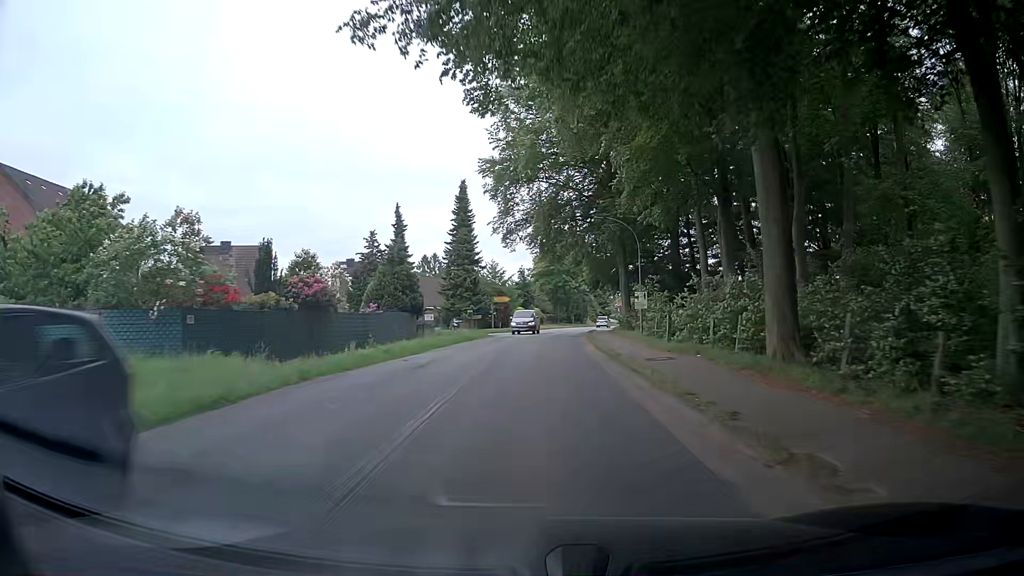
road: tertiary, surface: asphalt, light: Day
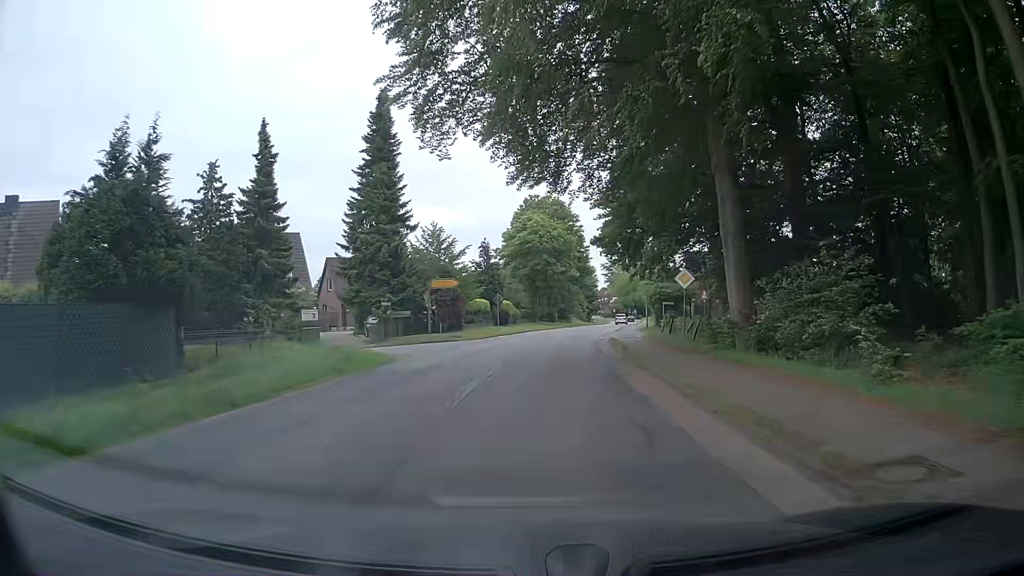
(+0.6, +30.9) m; +2°
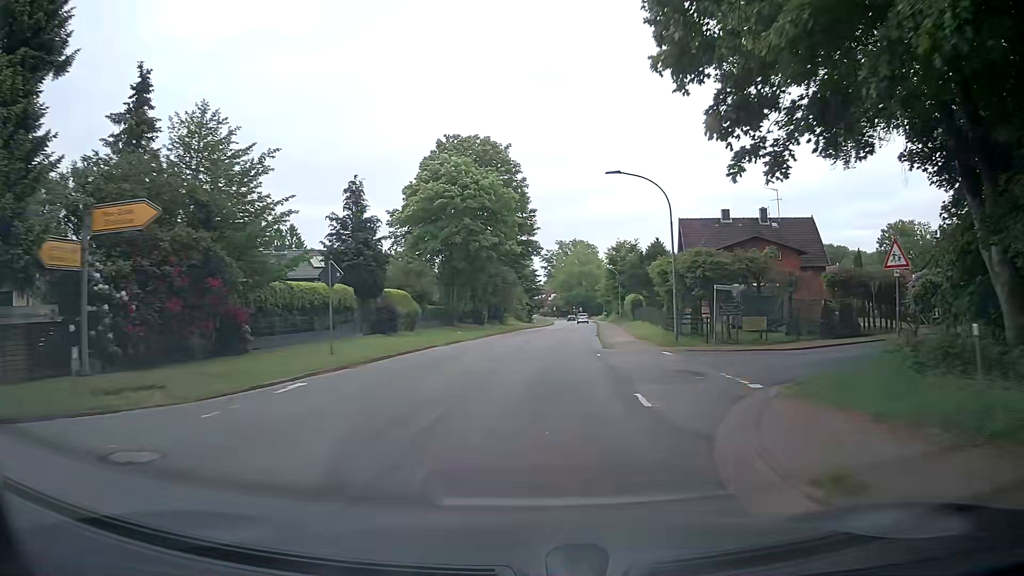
(+1.2, +30.3) m; +5°
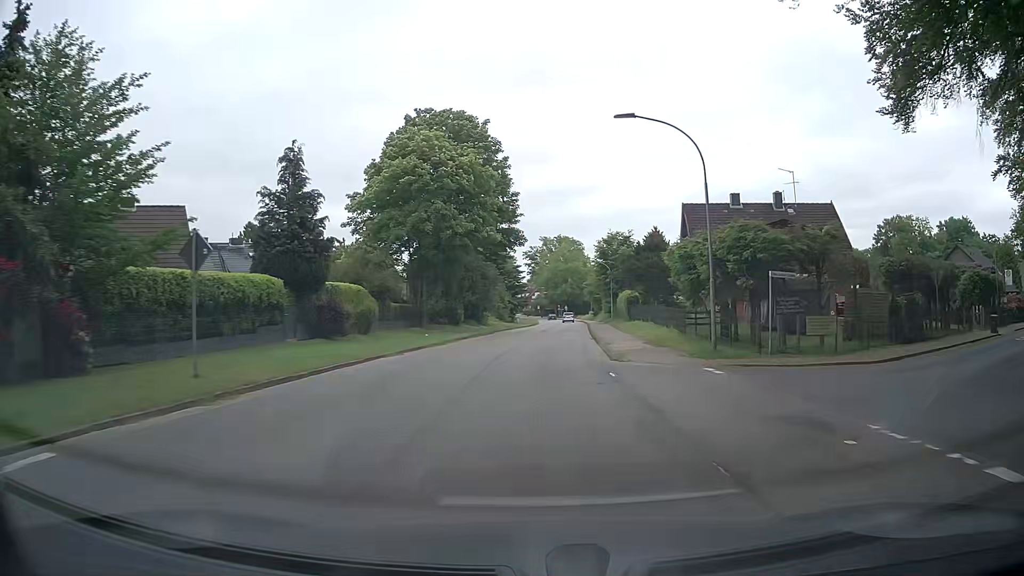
(+0.1, +7.7) m; +2°
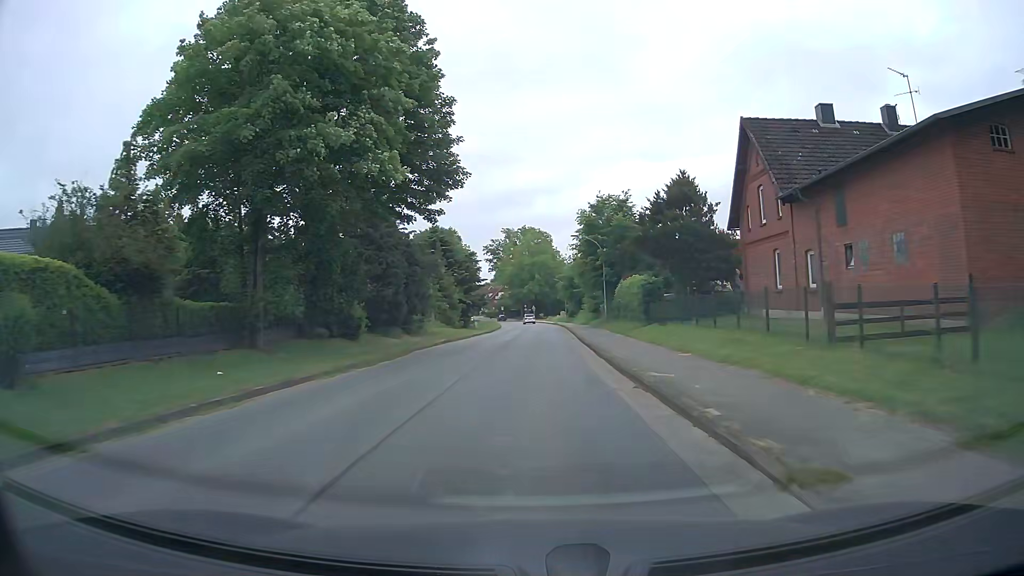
(+0.6, +23.3) m; +3°
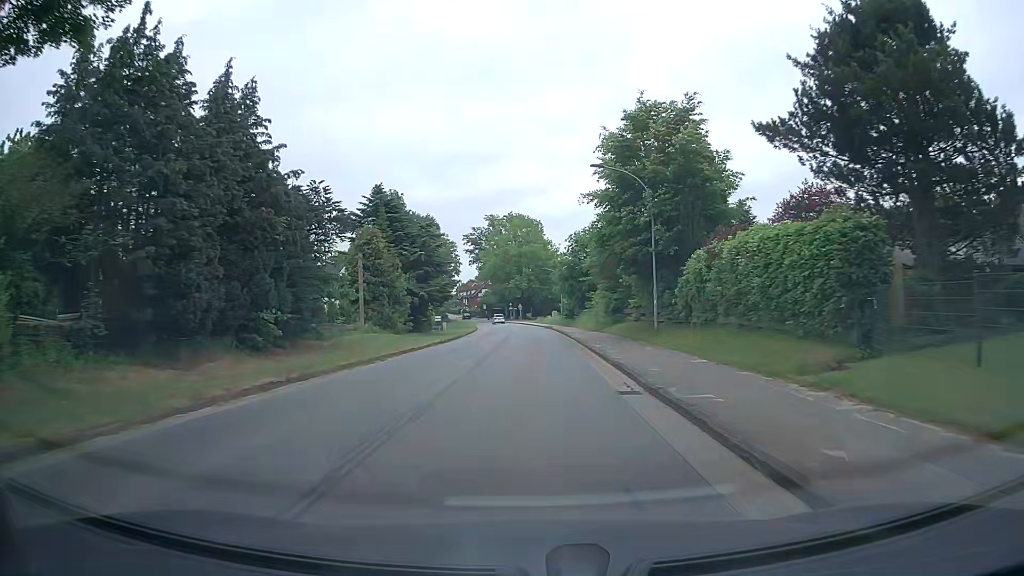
(+0.2, +23.8) m; +1°
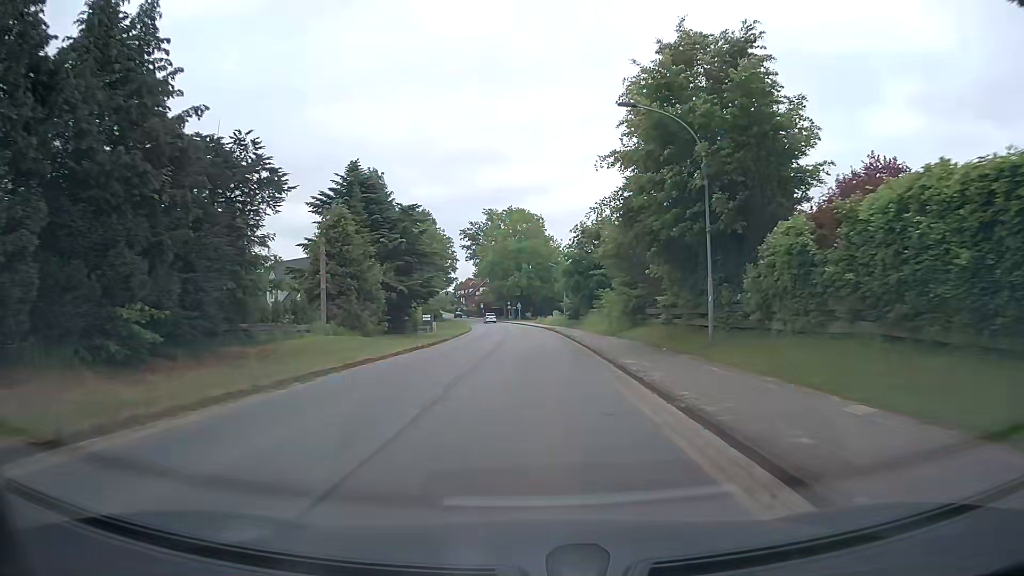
(0.0, +7.9) m; 0°
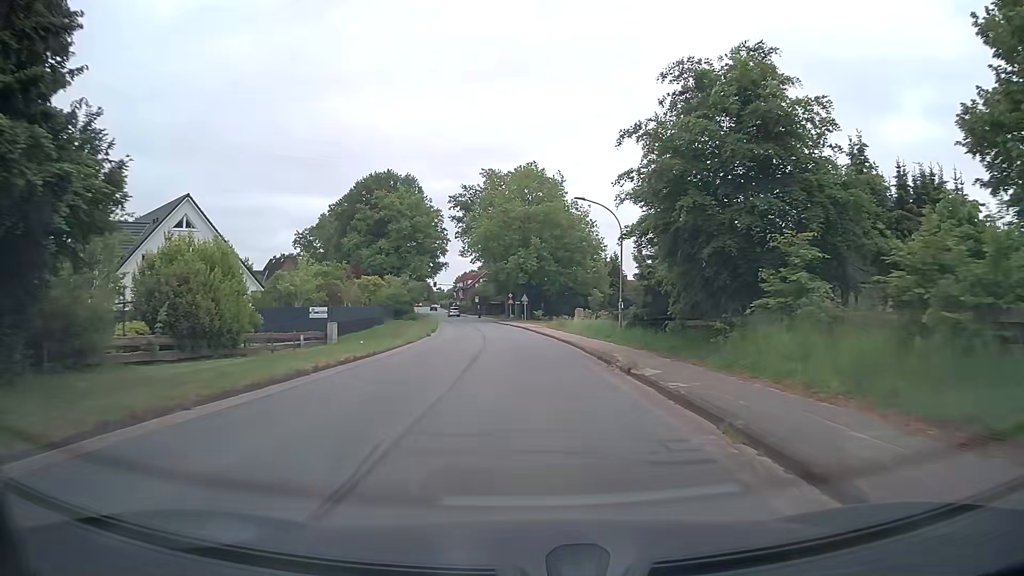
(-0.2, +38.8) m; -1°
